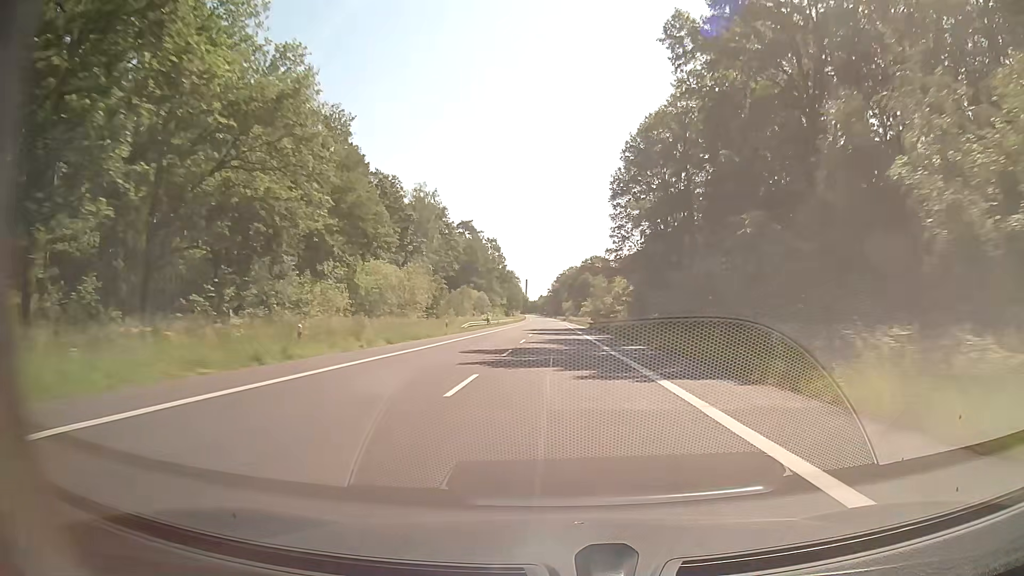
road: secondary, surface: asphalt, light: Day
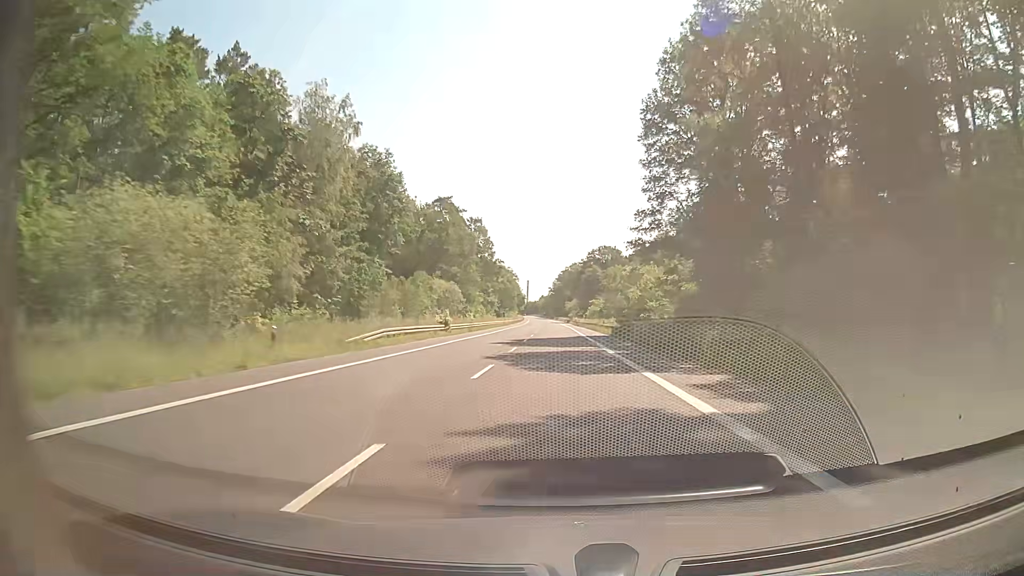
(-0.1, +32.5) m; 0°
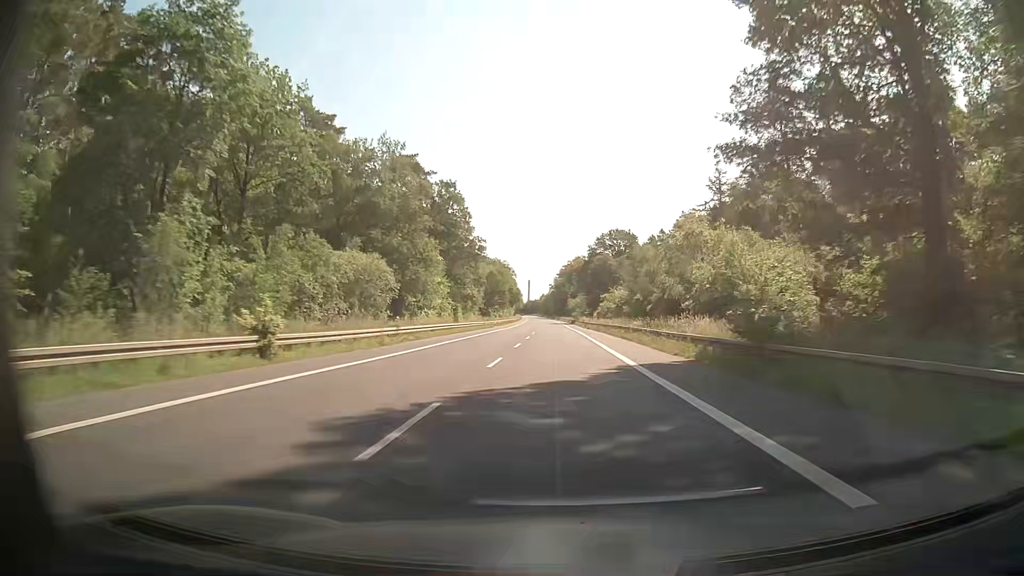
(0.0, +32.6) m; 0°
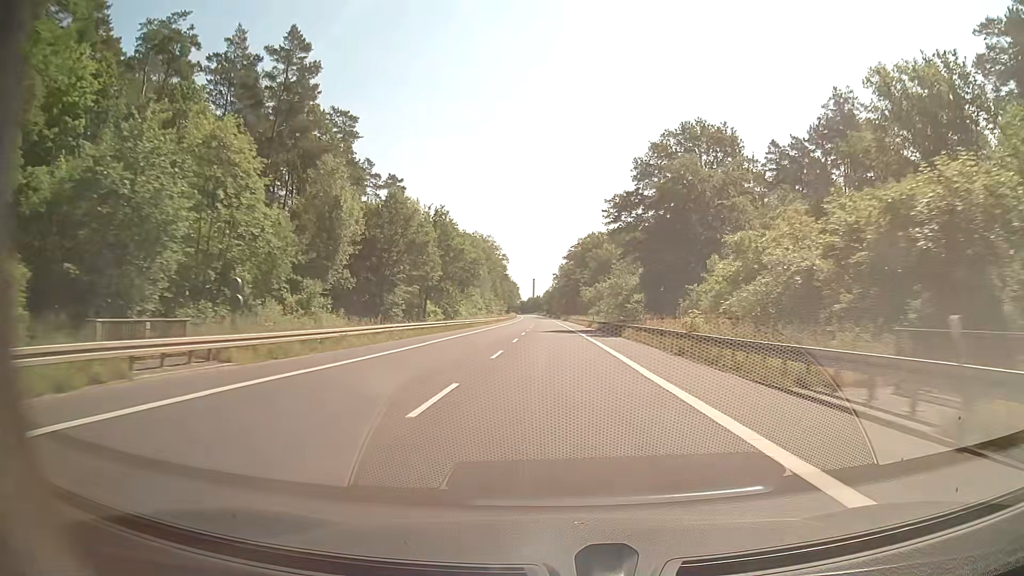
(-0.5, +81.4) m; -1°
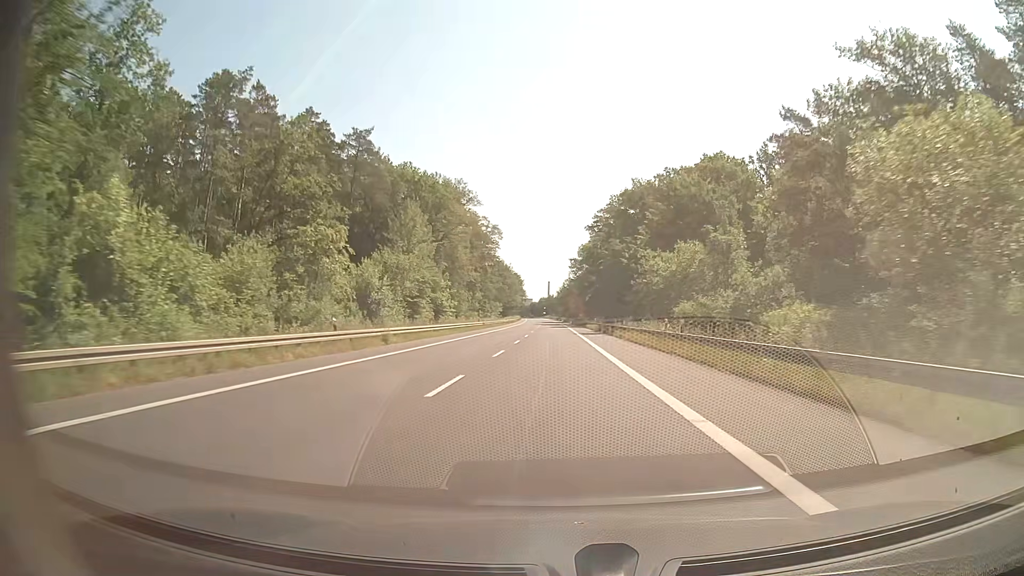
(-0.6, +81.4) m; -1°
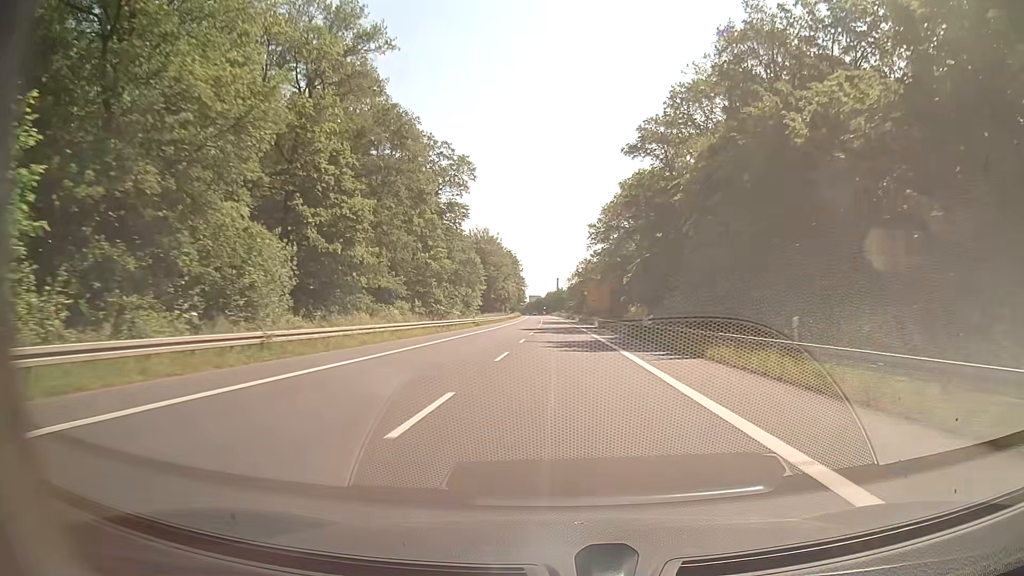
(-0.8, +64.0) m; -1°
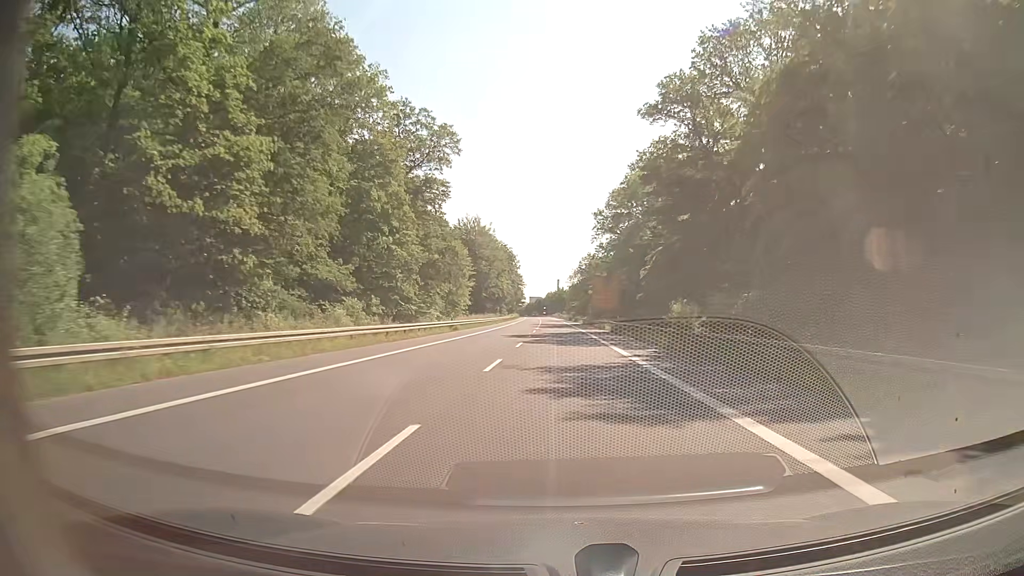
(-0.1, +15.1) m; 0°
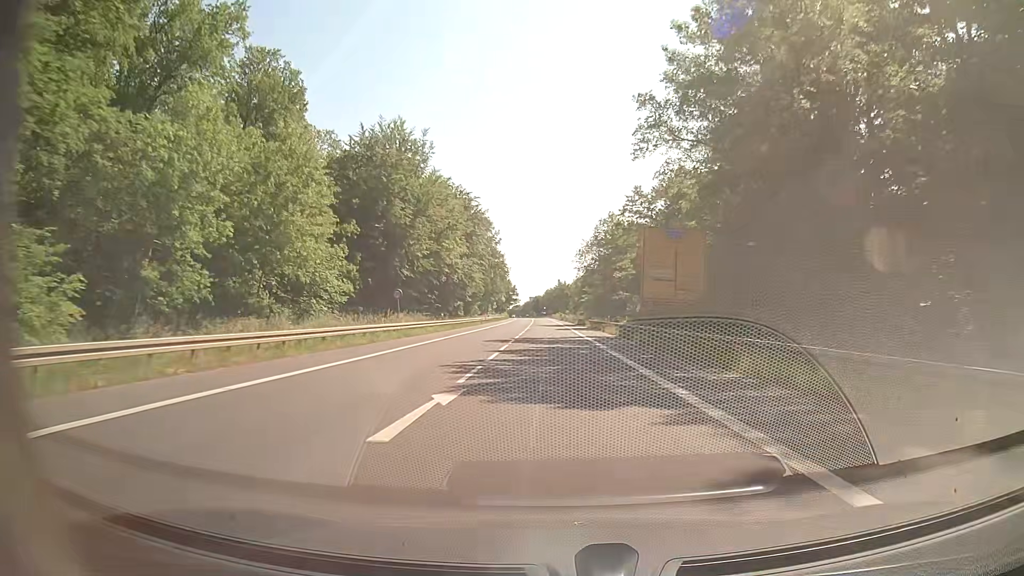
(+0.1, +56.5) m; 0°
(0, +10) (0, +20) (0, +30) (0, +40) (0, +50) (0, +60) (0, +70) (0, +80) (-1, +90) (-1, +100) m
